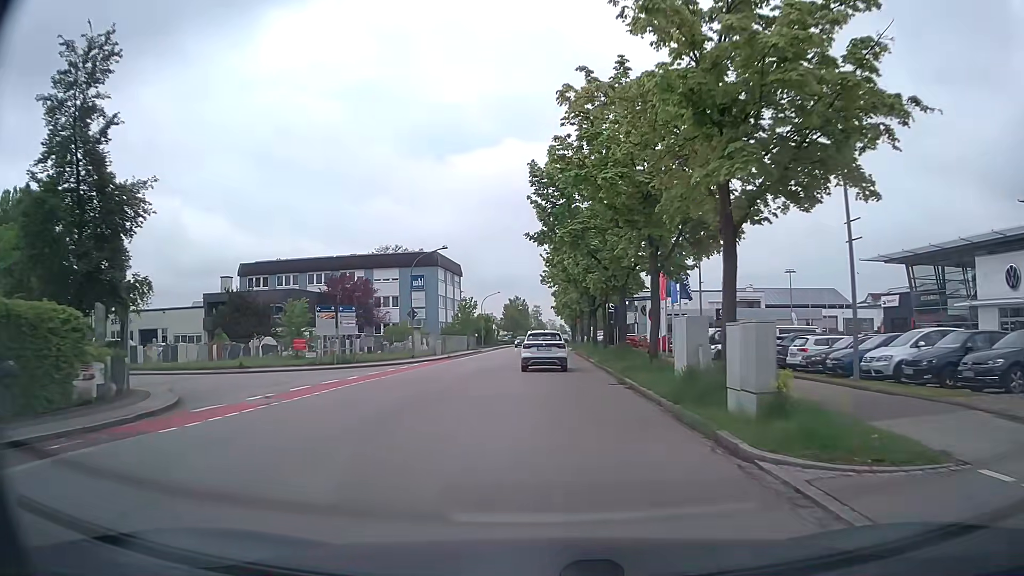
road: tertiary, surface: asphalt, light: Day
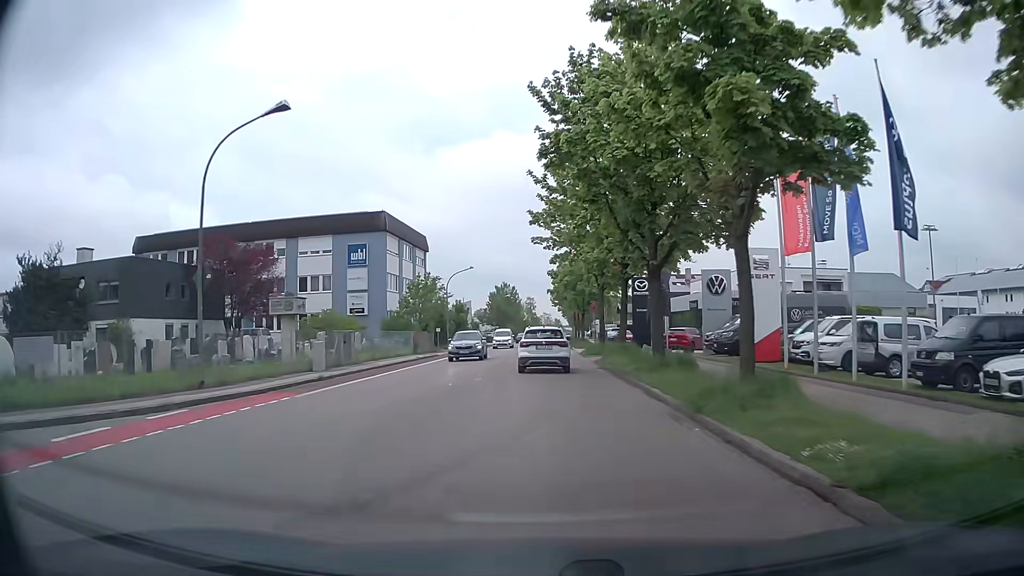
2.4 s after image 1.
(+0.1, +27.8) m; 0°
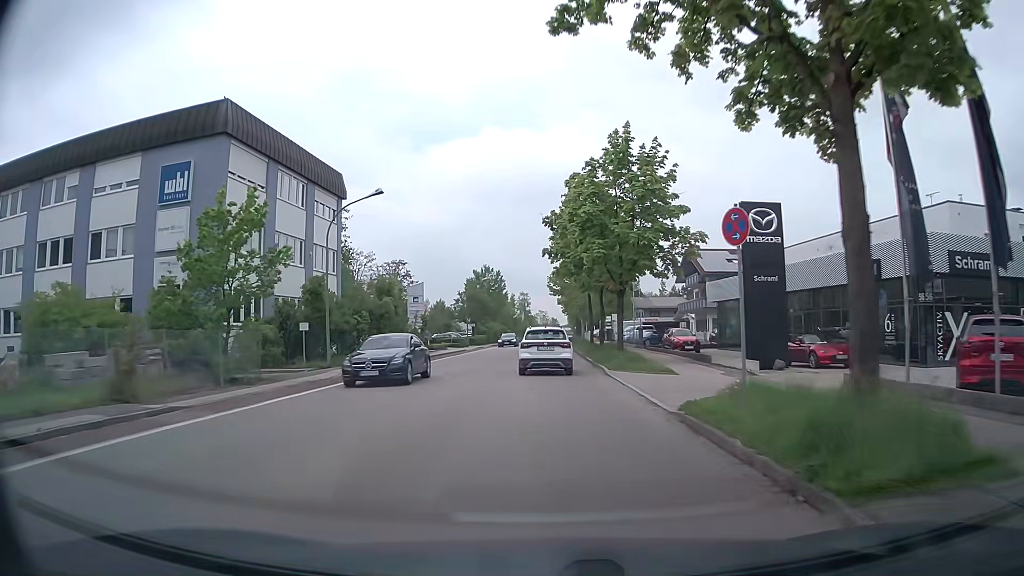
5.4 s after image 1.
(+0.2, +33.4) m; +1°
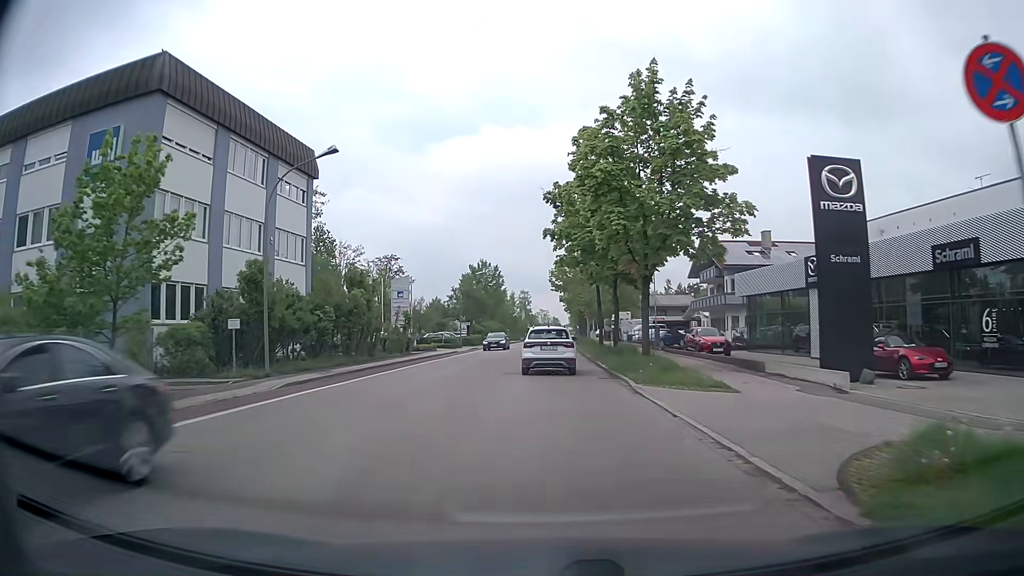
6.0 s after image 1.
(0.0, +6.7) m; 0°
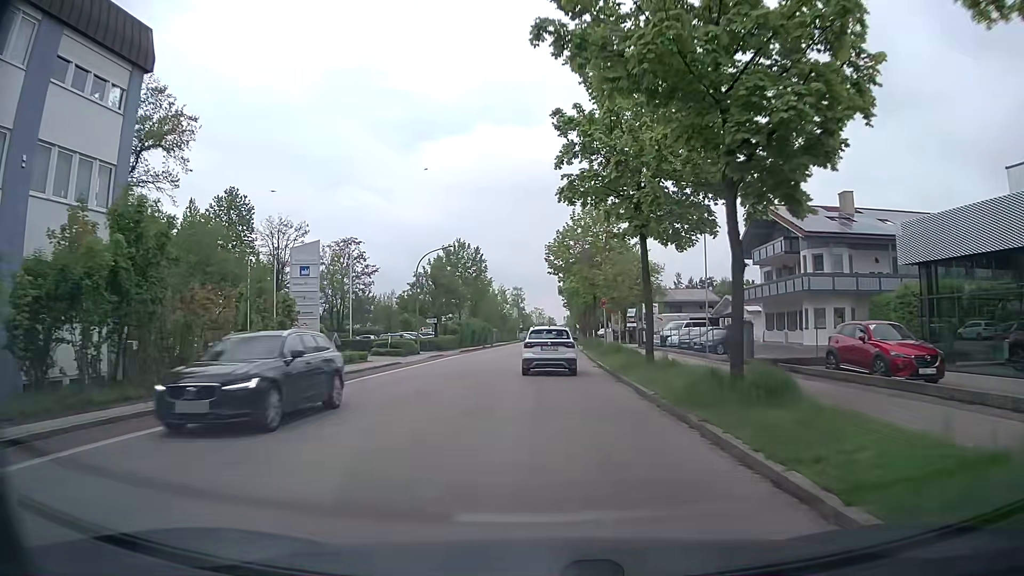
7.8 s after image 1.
(+0.1, +20.3) m; 0°
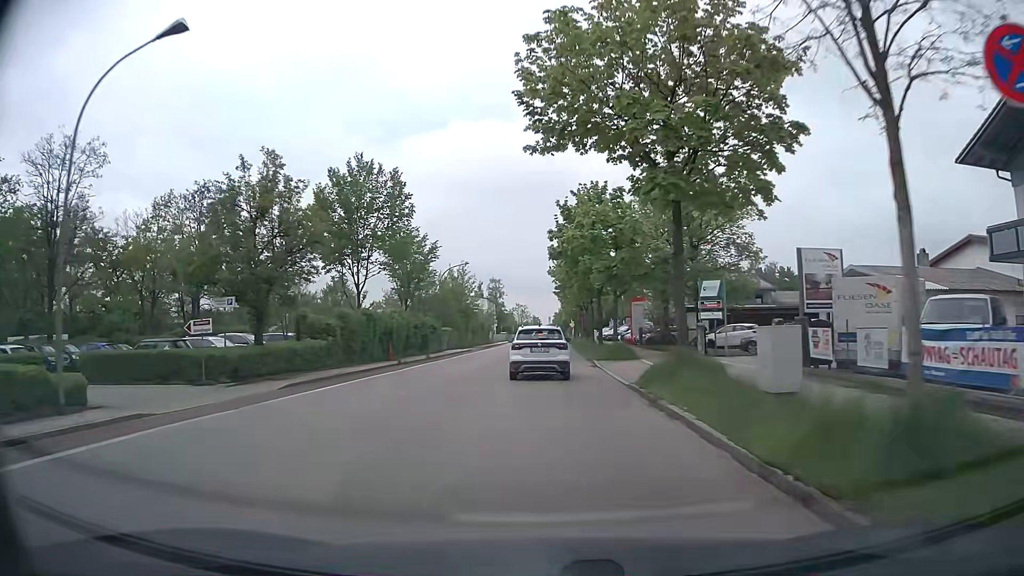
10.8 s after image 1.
(+0.4, +35.0) m; +1°
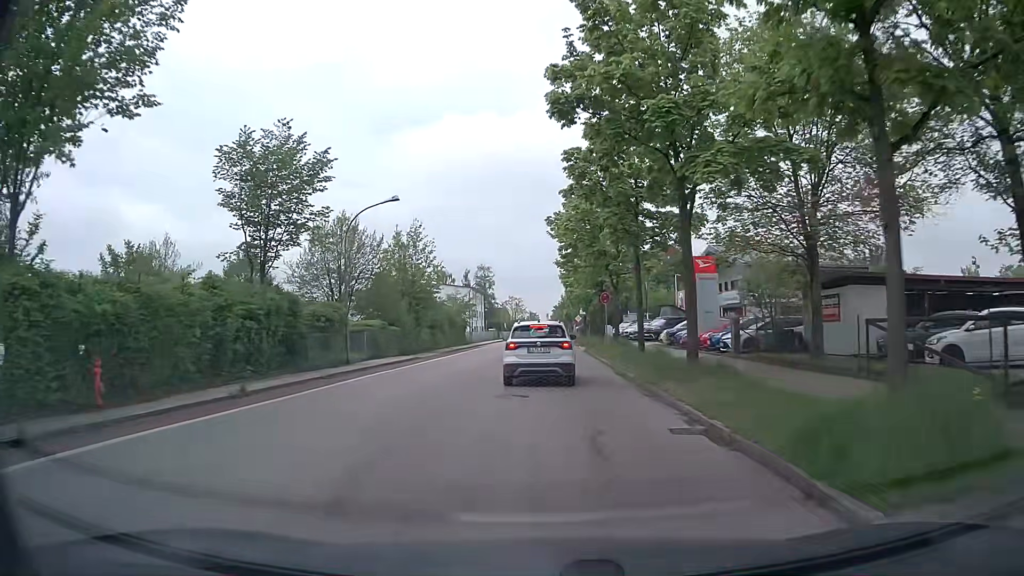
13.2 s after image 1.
(+0.1, +26.0) m; 0°
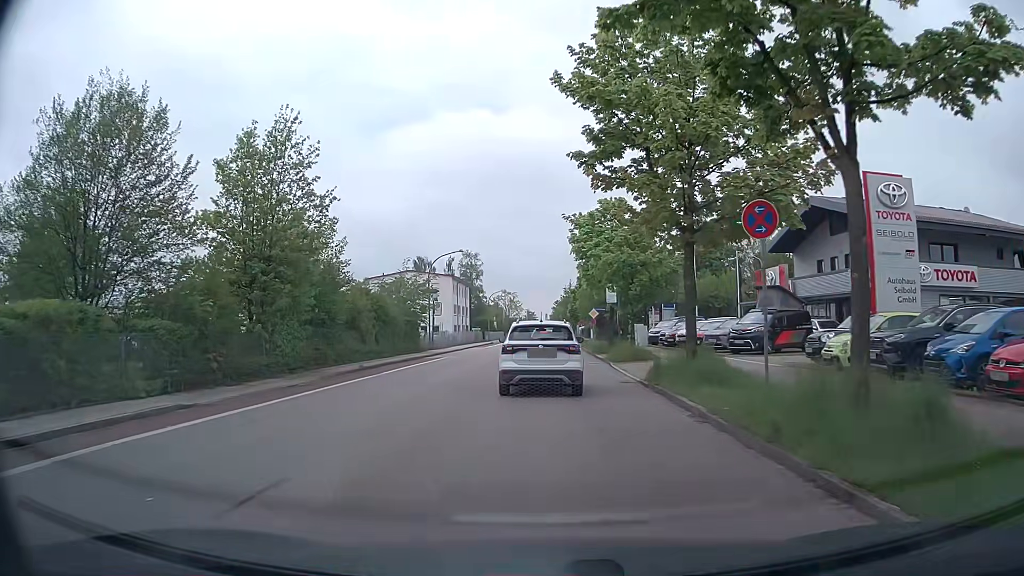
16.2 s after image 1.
(-0.1, +25.5) m; -1°
(0, +10) (0, +20) (+1, +30) (+1, +40) (+1, +50) (+1, +60) (+1, +70) (+1, +80) (+2, +90) (+2, +100) m
